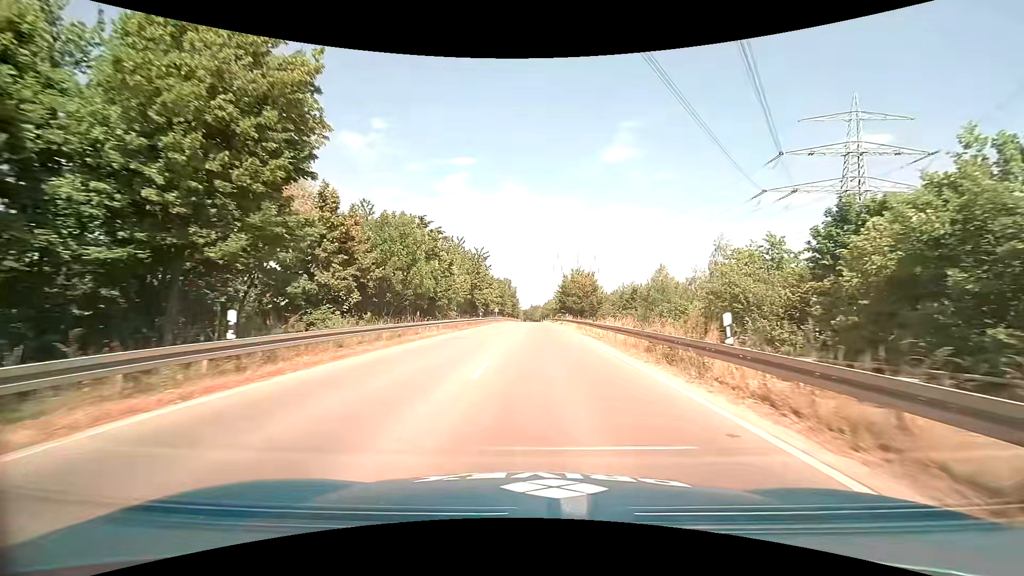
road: primary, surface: asphalt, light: Day
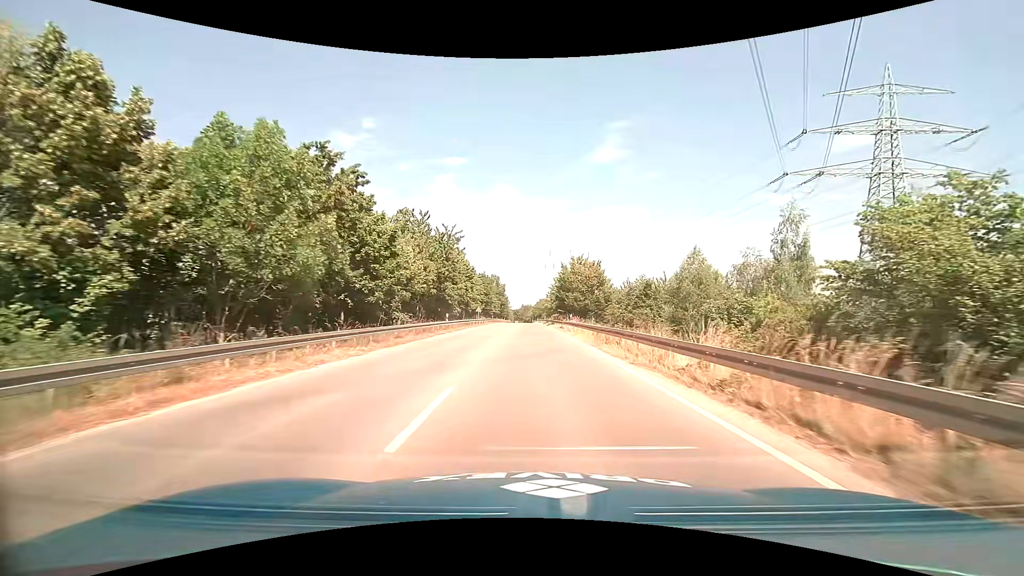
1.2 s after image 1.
(+0.2, +16.8) m; +1°
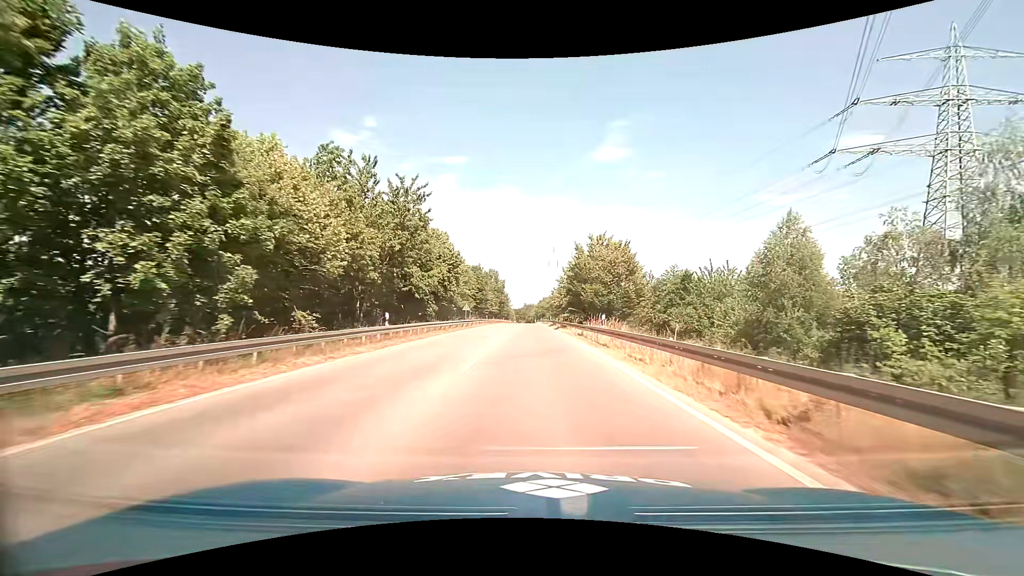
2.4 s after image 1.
(-0.1, +16.8) m; 0°
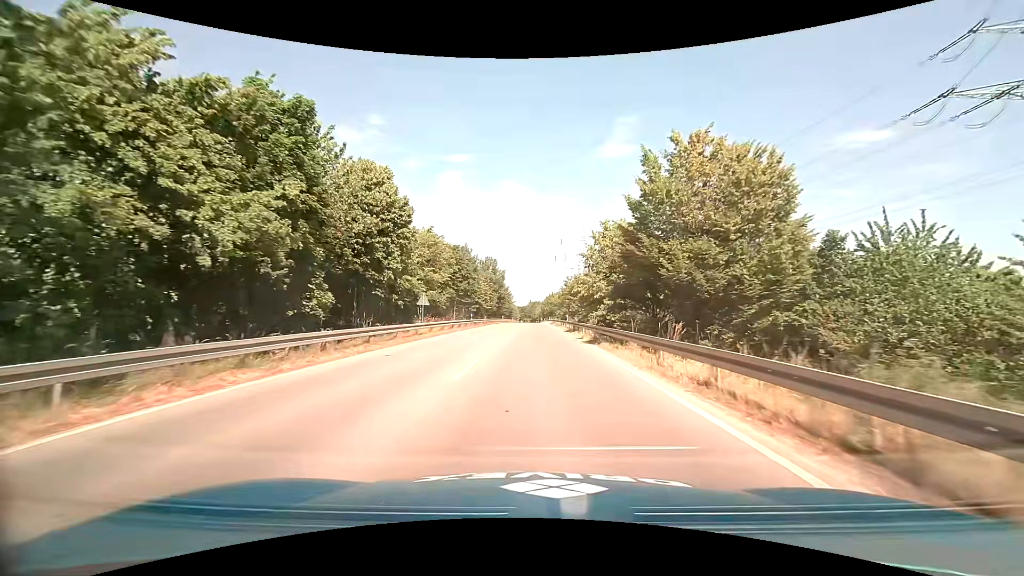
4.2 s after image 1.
(-0.2, +25.2) m; -1°
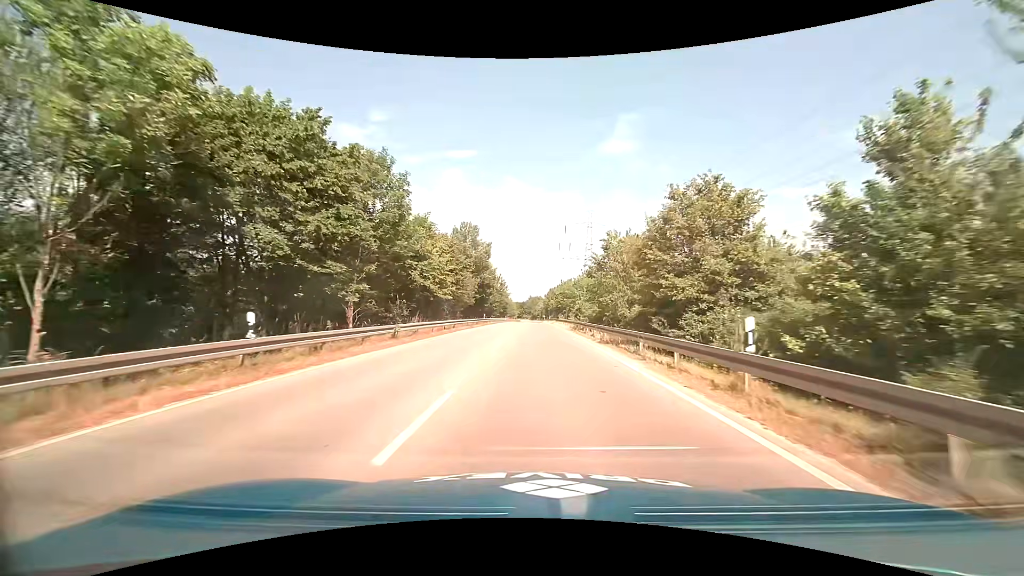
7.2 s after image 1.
(-0.1, +40.7) m; +1°
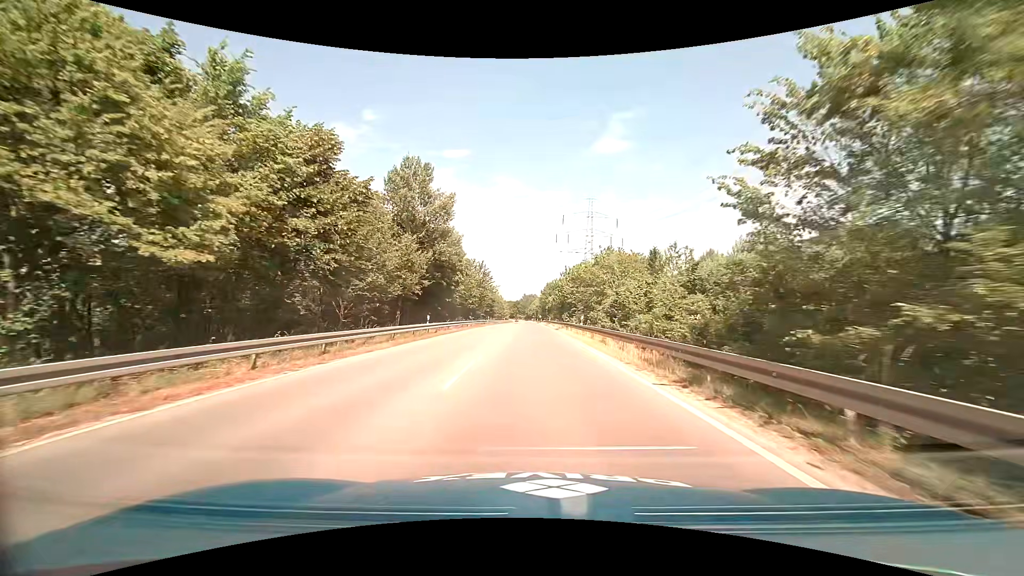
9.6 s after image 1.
(-0.2, +31.2) m; 0°
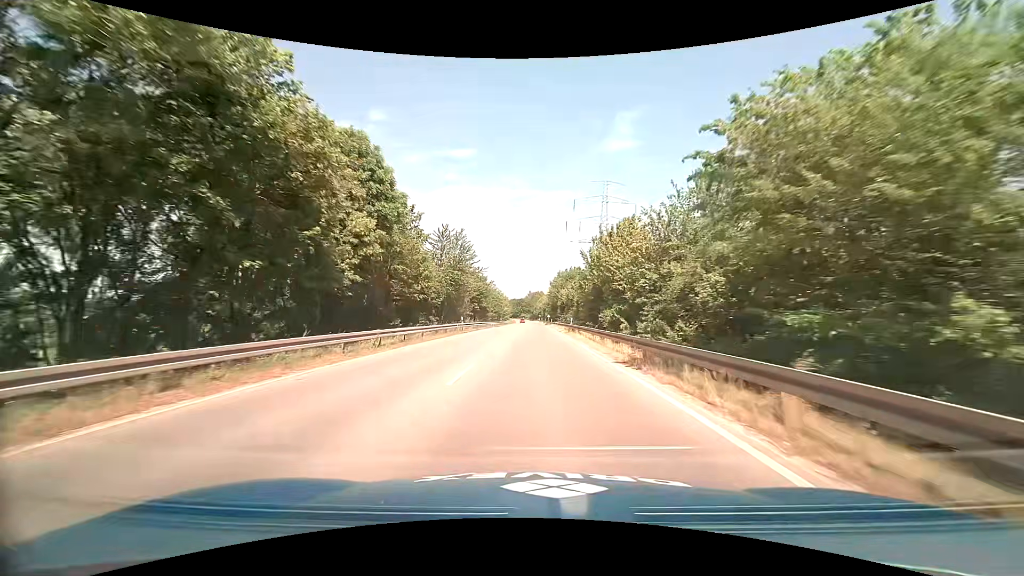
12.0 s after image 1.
(-0.2, +35.2) m; -1°
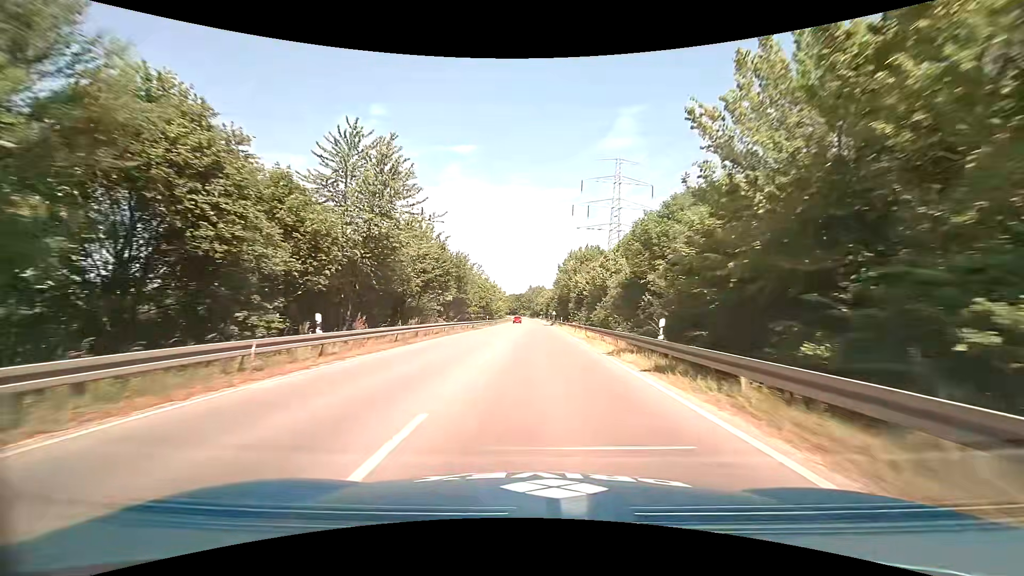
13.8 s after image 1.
(0.0, +30.6) m; 0°
(0, +10) (0, +20) (0, +30) (+1, +40) (+1, +50) (+1, +60) (+1, +70) (+1, +80) (+1, +90) (+1, +100) m
